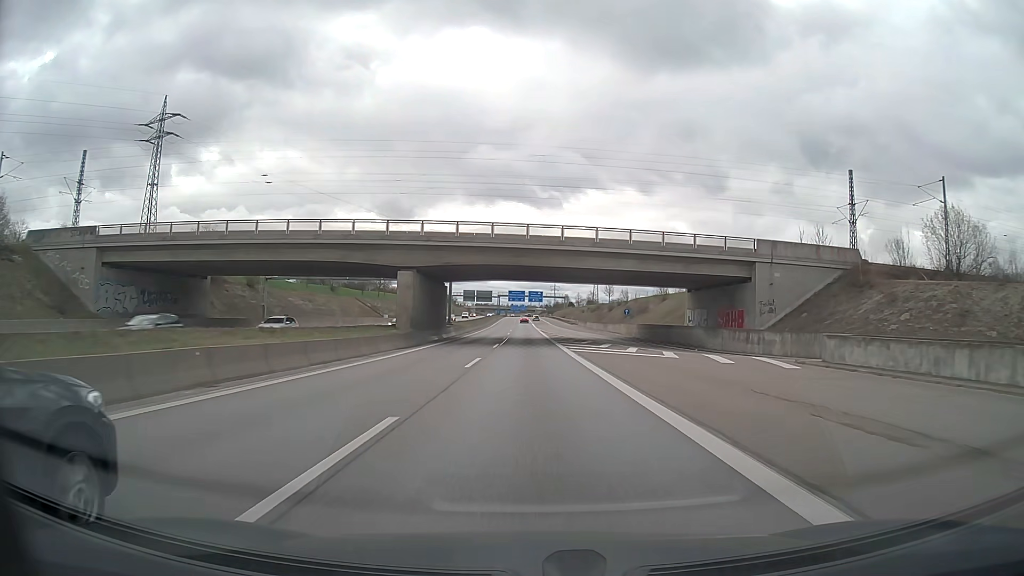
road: motorway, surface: asphalt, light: Day
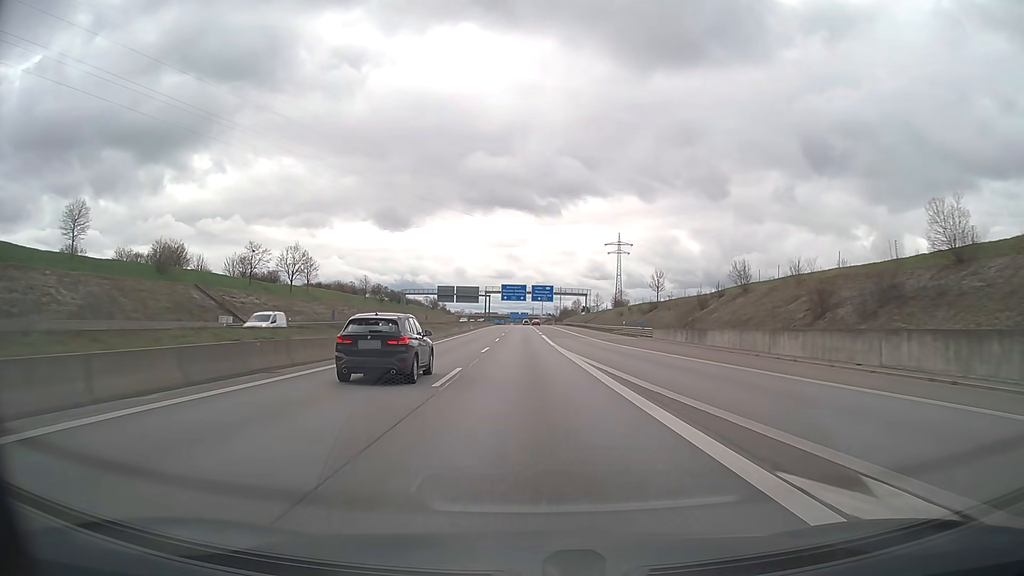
(-0.2, +79.1) m; -1°
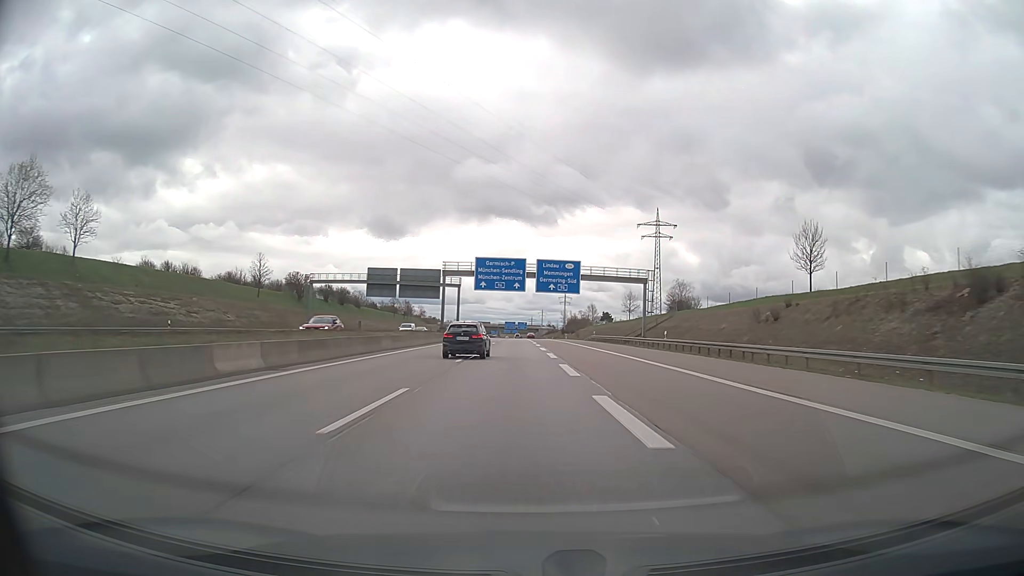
(+0.2, +78.7) m; 0°
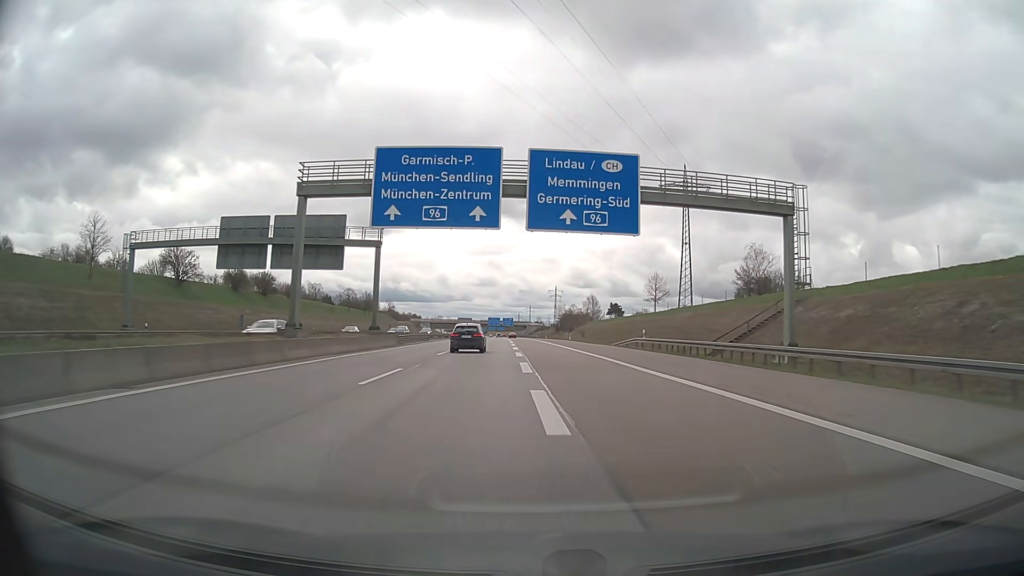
(+0.6, +47.1) m; +1°
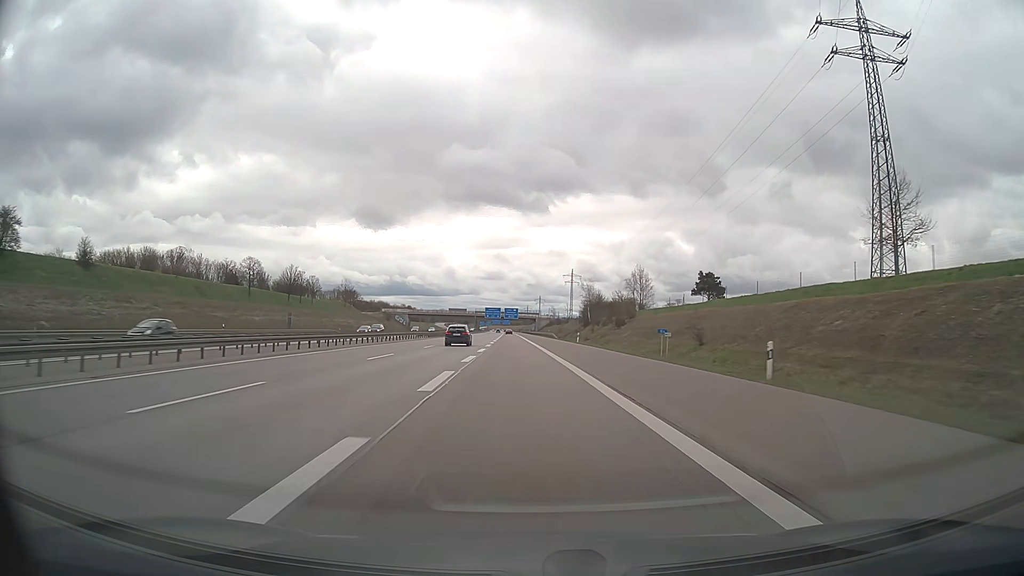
(+0.3, +78.9) m; -1°
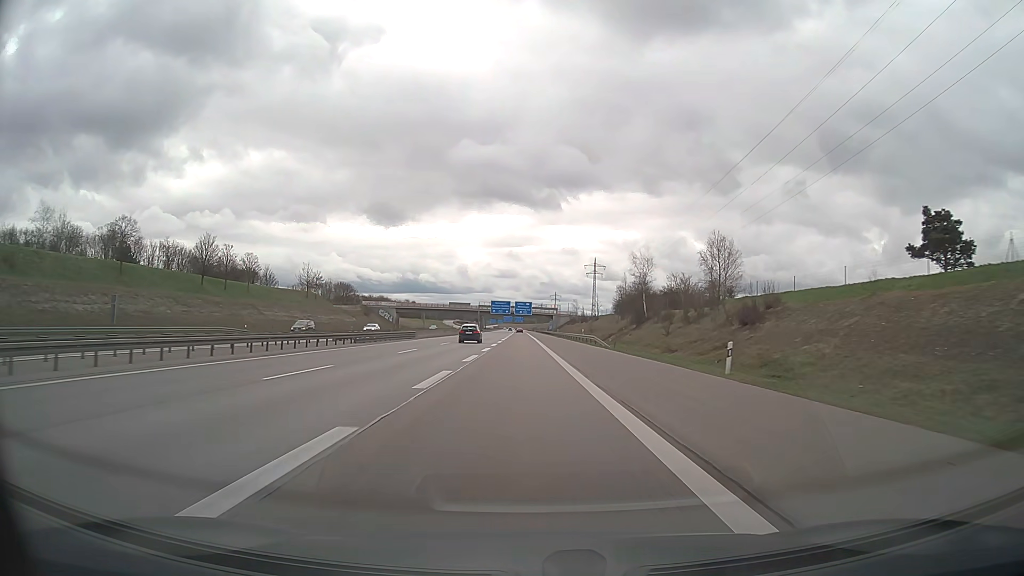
(-0.6, +47.6) m; -1°
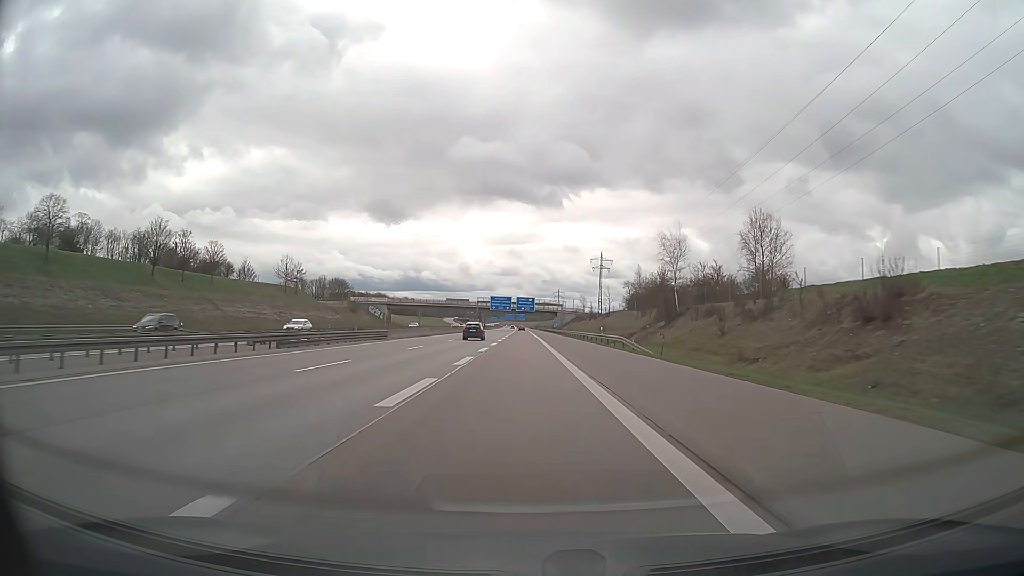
(0.0, +15.9) m; 0°
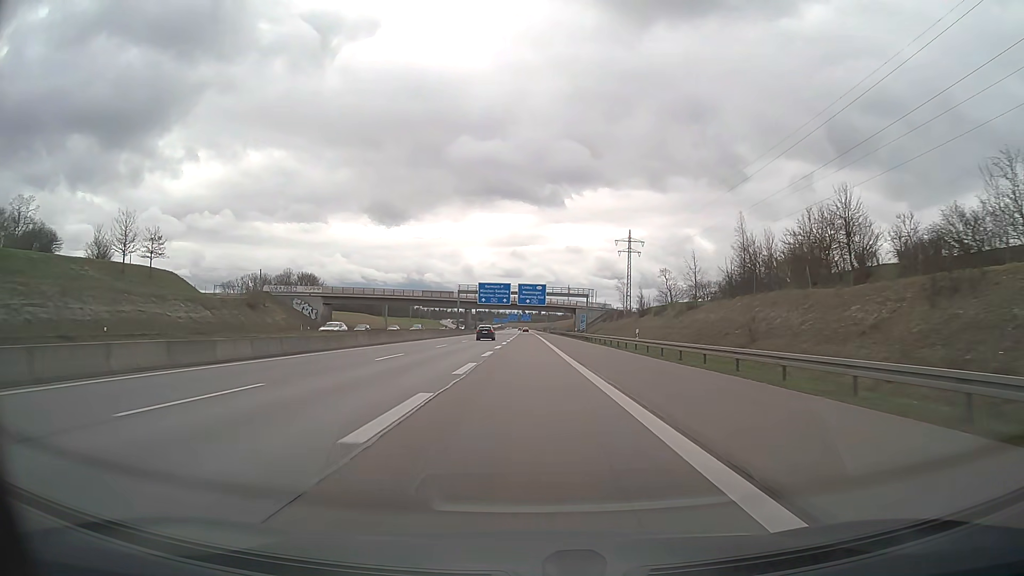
(-0.3, +63.4) m; 0°
(0, +10) (0, +20) (0, +30) (0, +40) (0, +50) (0, +60) (0, +70) (0, +80) (0, +90) (0, +100) m
